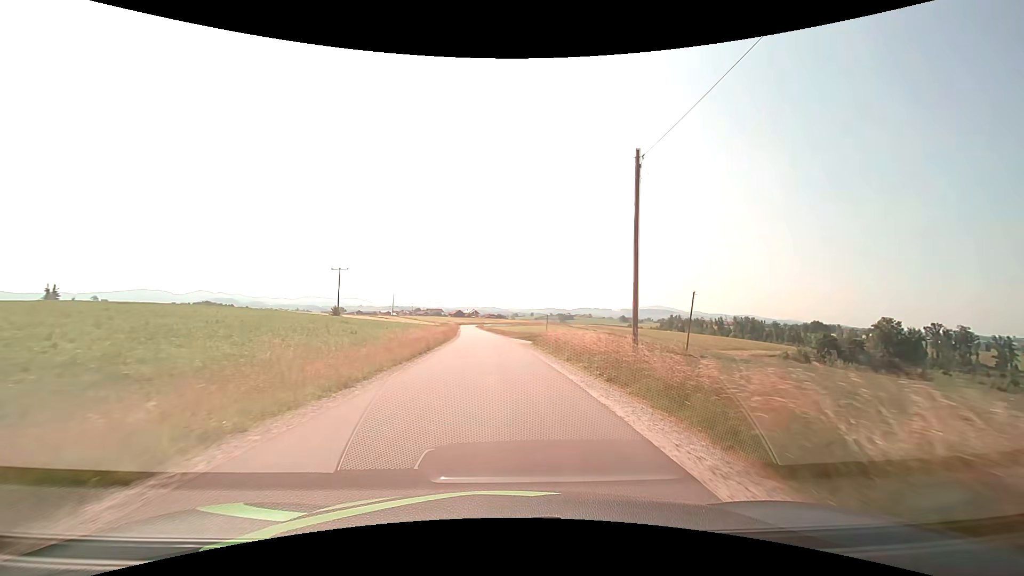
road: residential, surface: asphalt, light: Day
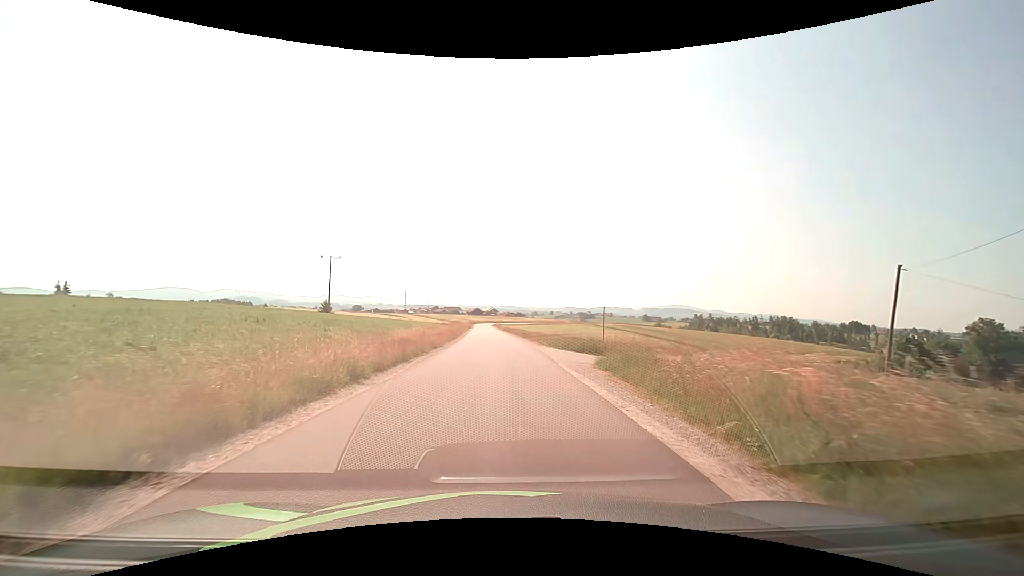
(-0.3, +19.7) m; -2°
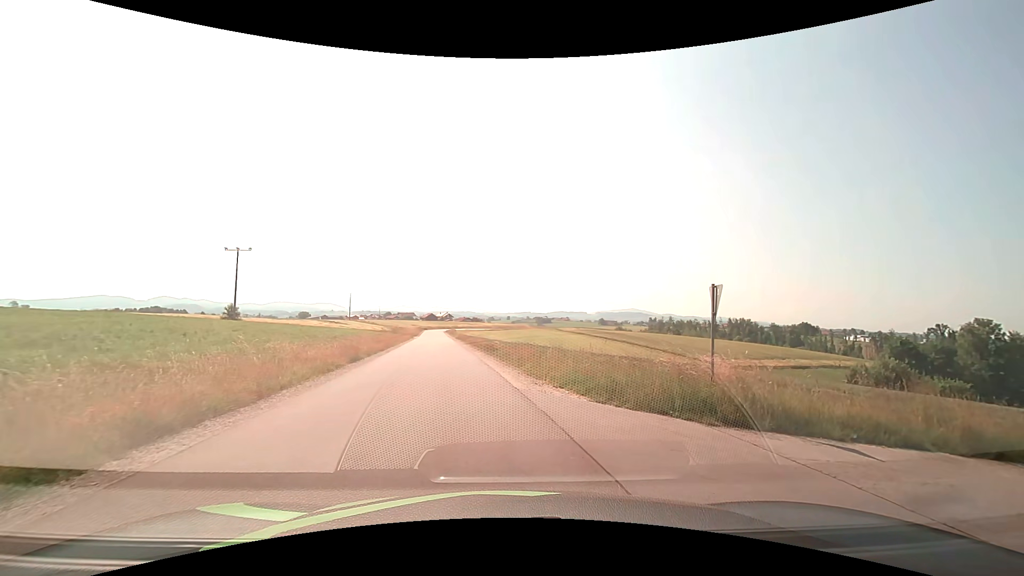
(+0.1, +17.3) m; +6°
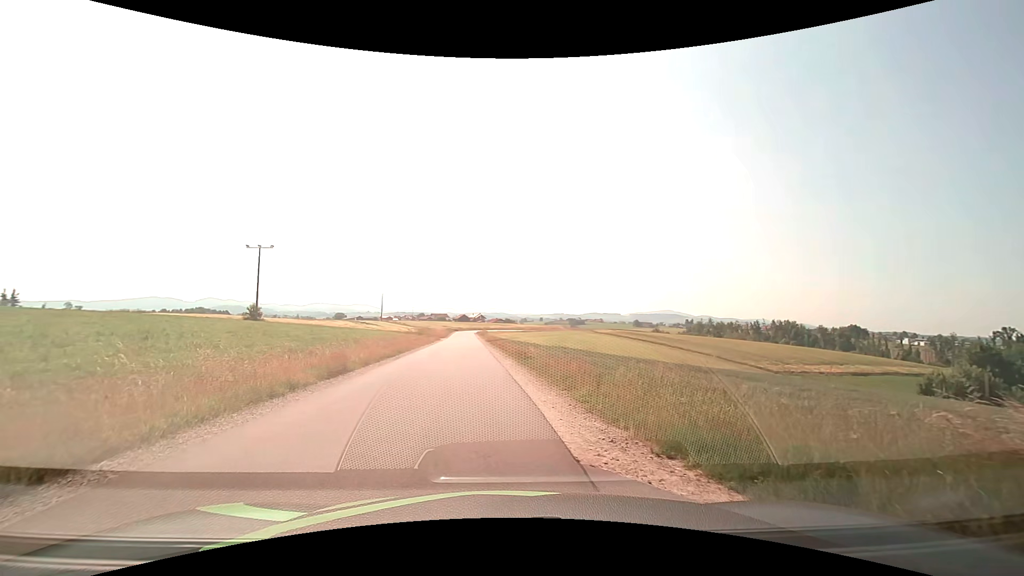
(-0.1, +5.9) m; -4°
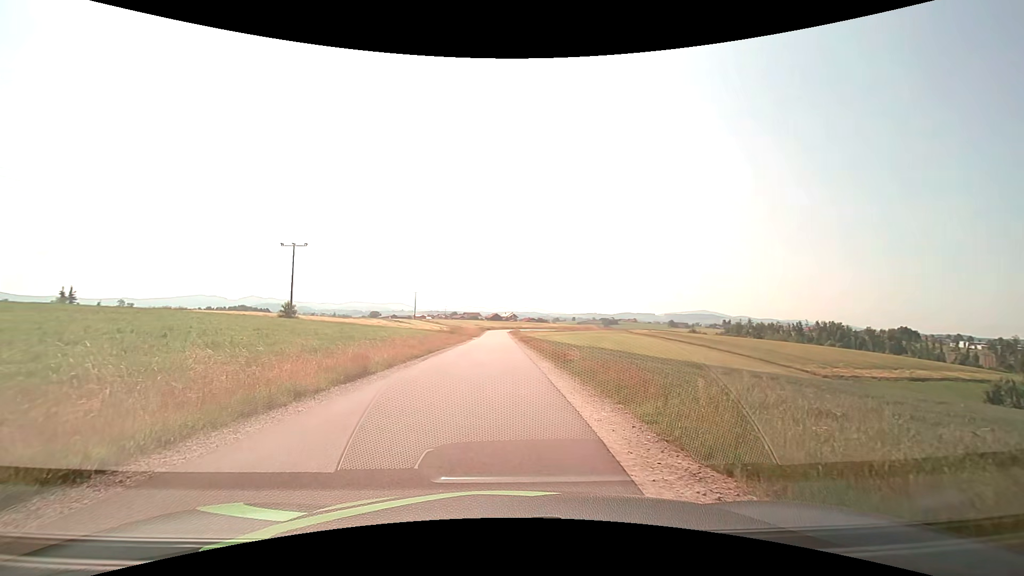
(-0.1, +1.9) m; -4°
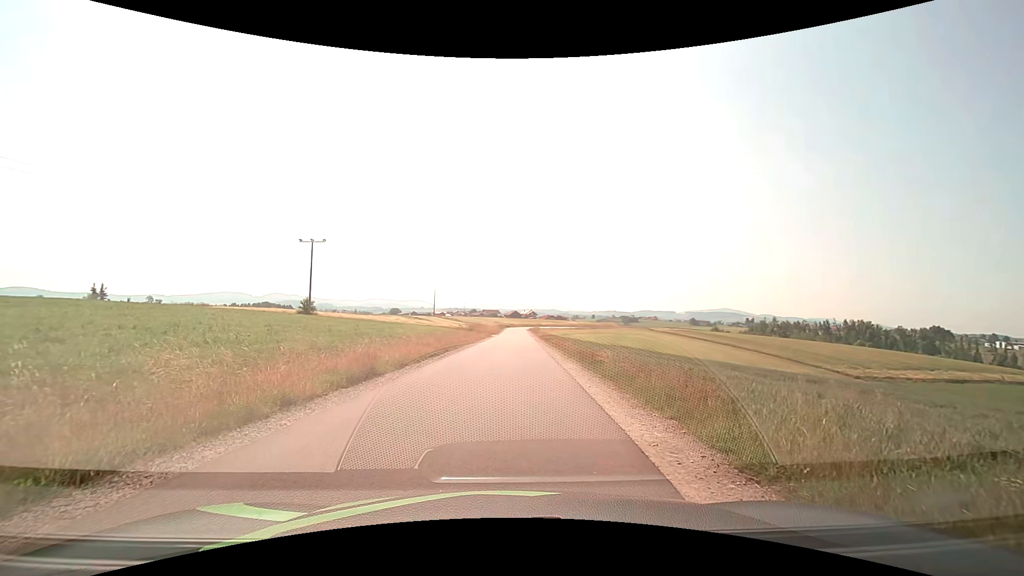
(0.0, +1.6) m; -2°
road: tertiary
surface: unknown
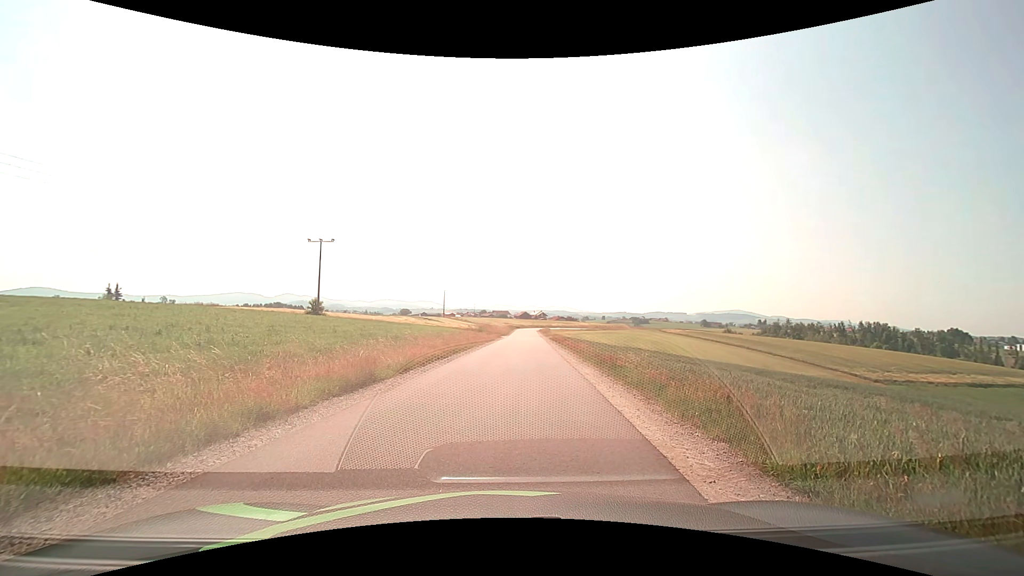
(0.0, +1.2) m; -1°
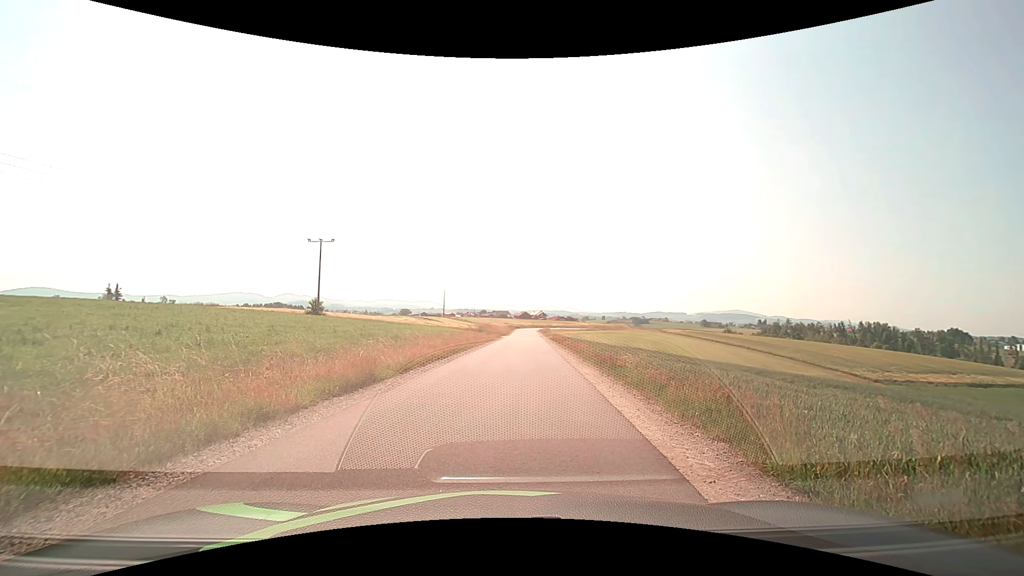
(0.0, 0.0) m; 0°
